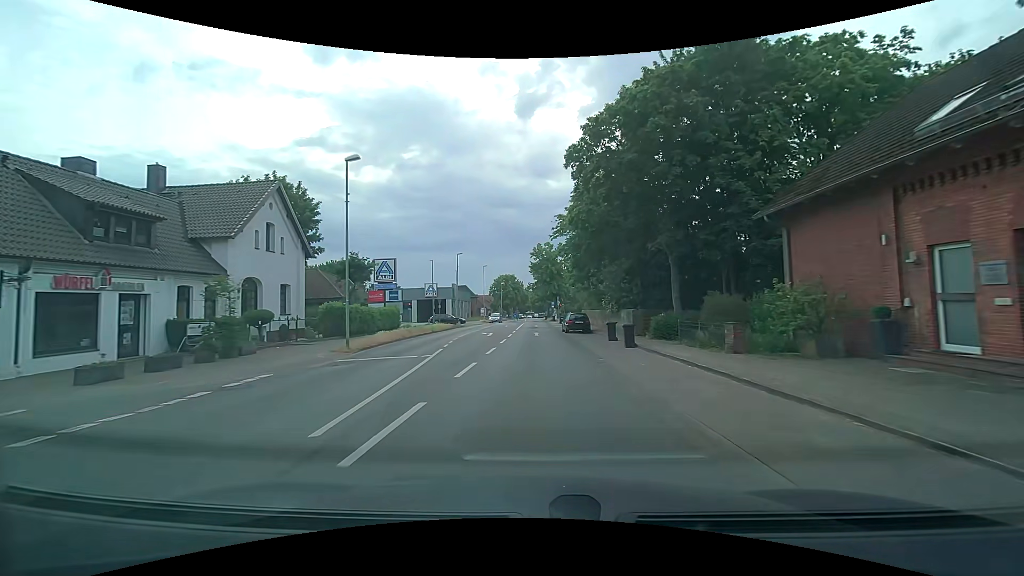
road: secondary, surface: asphalt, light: Day
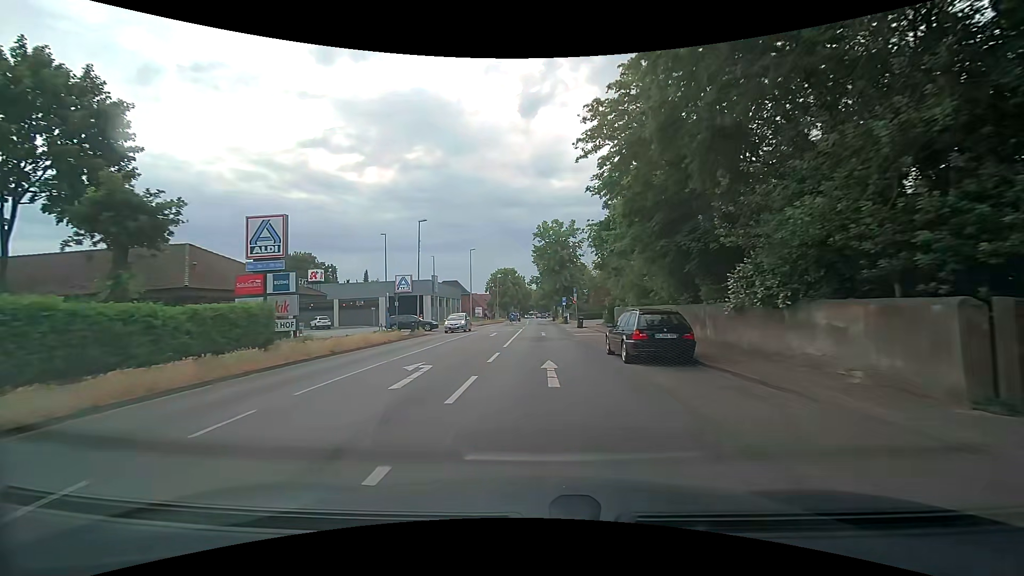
(-0.2, +21.3) m; -1°
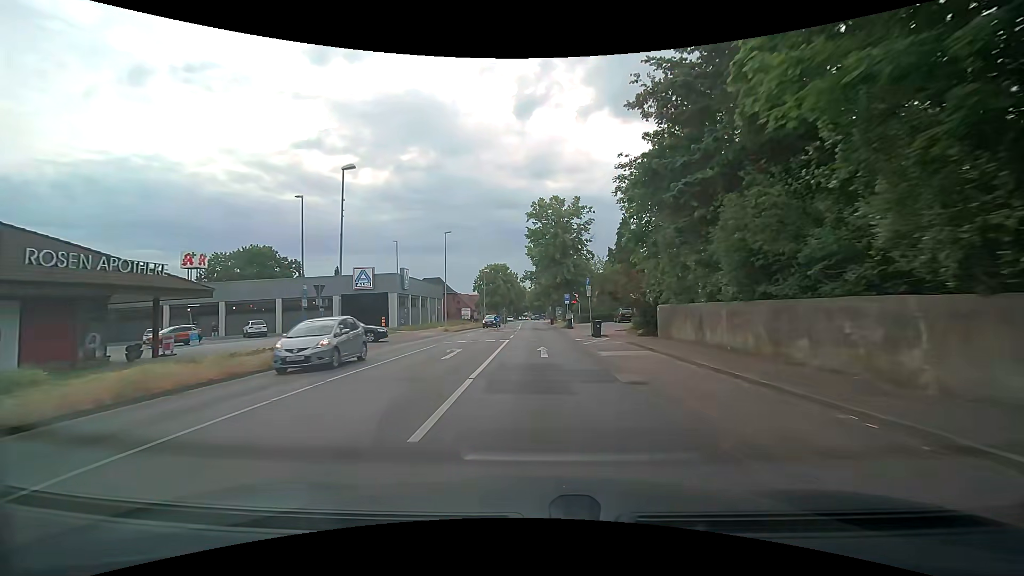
(+0.2, +14.1) m; +2°
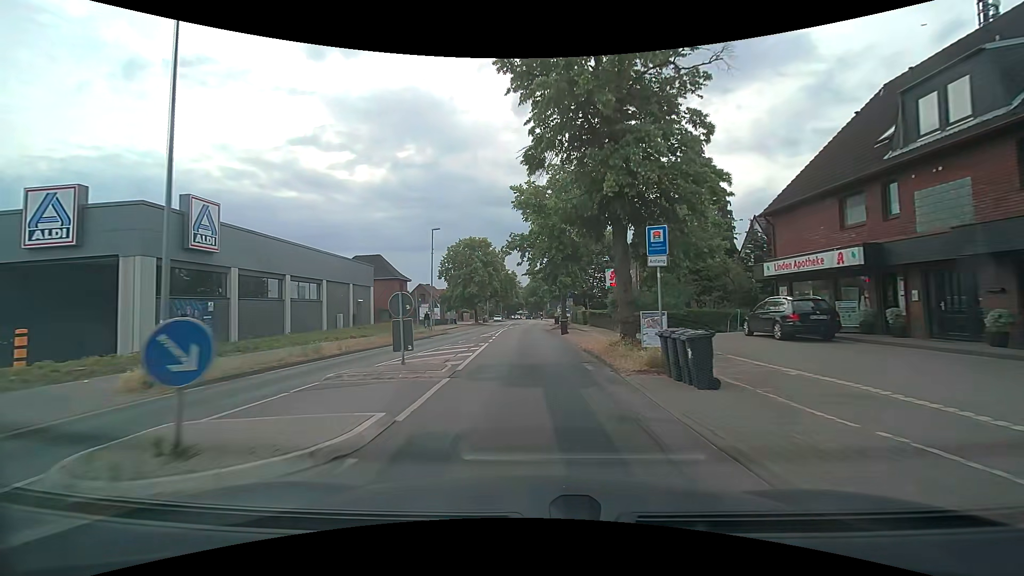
(+0.1, +35.2) m; 0°
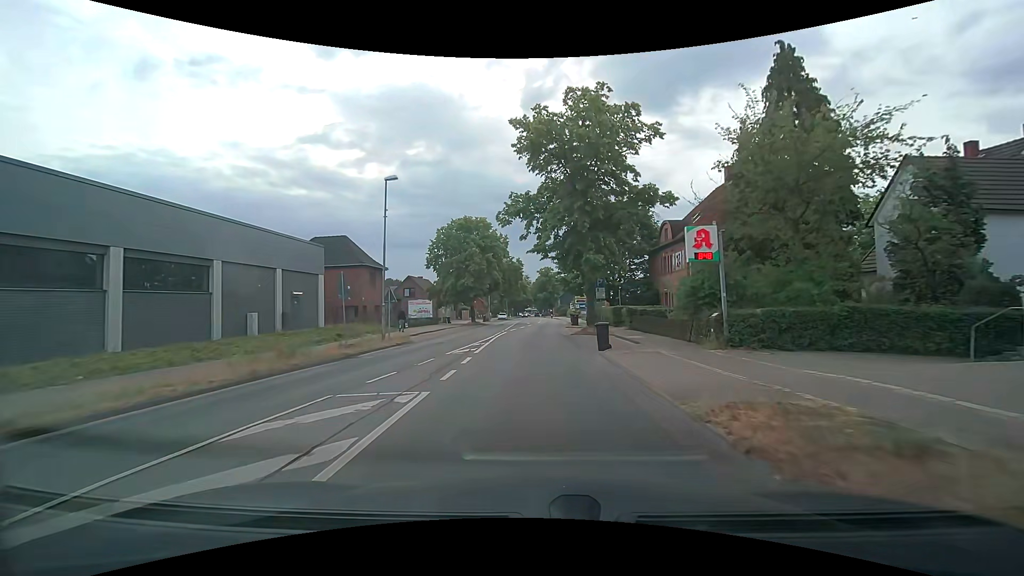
(0.0, +14.1) m; -1°
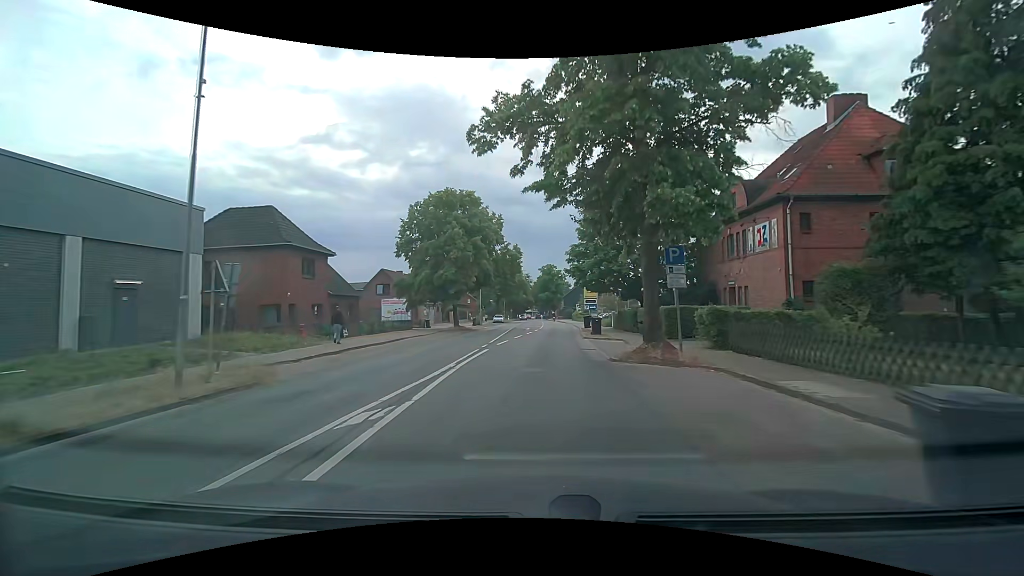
(-0.1, +13.9) m; 0°
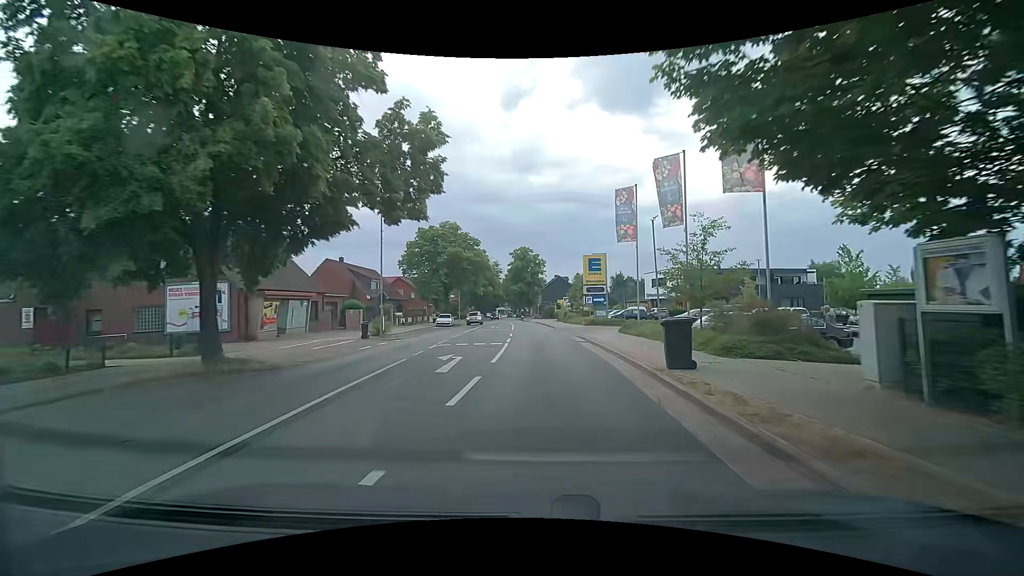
(+0.7, +32.1) m; +2°
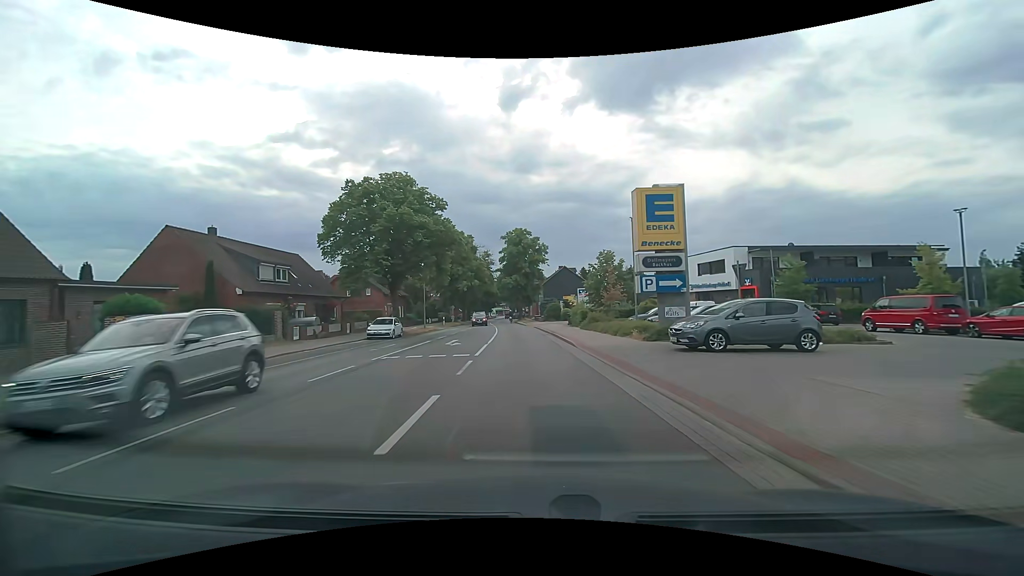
(+0.4, +23.2) m; 0°
(0, +10) (0, +20) (-1, +30) (-1, +40) (-2, +50) (-3, +60) (-4, +70) (-5, +80) (-5, +90) (-6, +100) m
